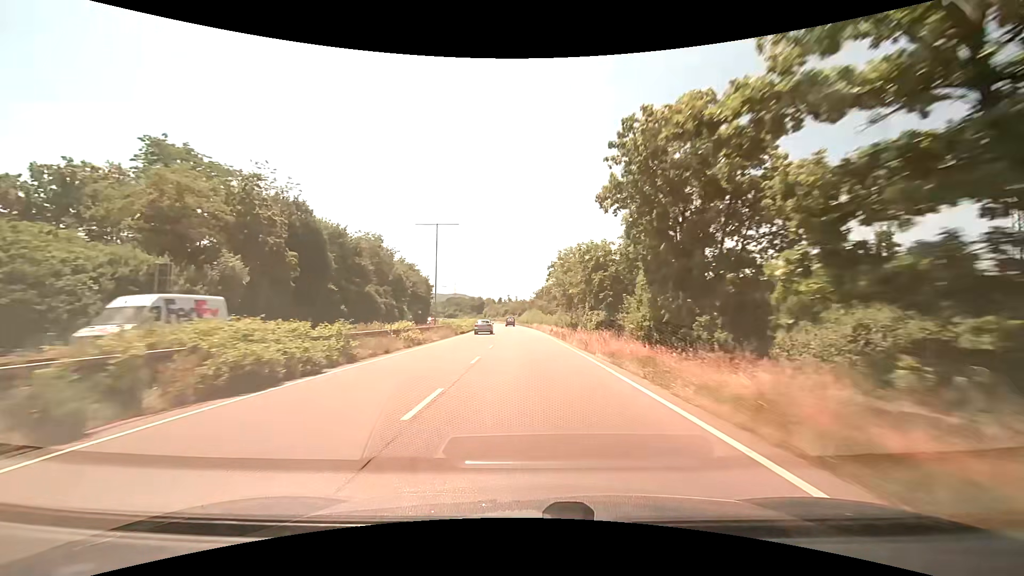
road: trunk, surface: asphalt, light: Day
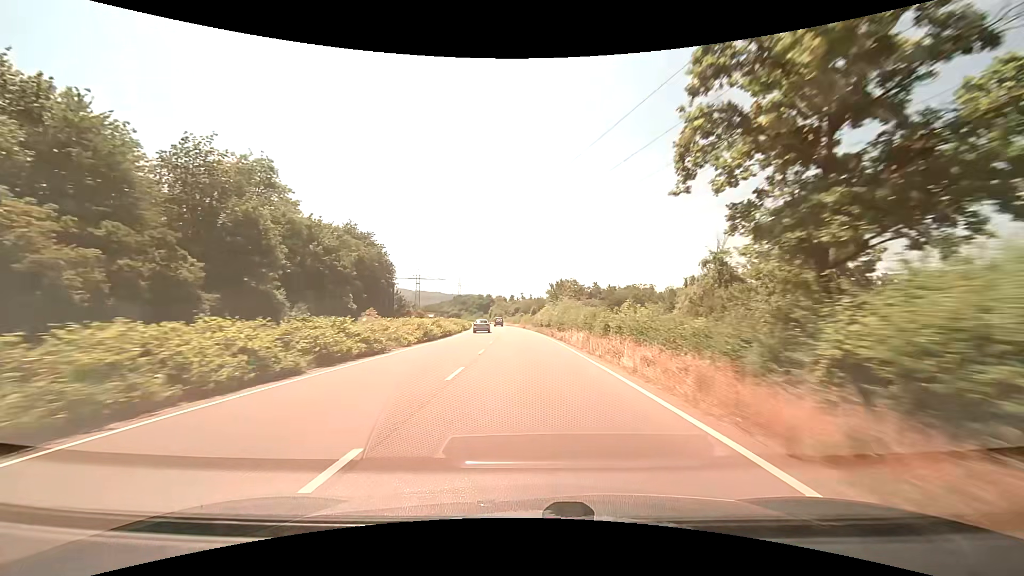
(-0.6, +49.8) m; -2°
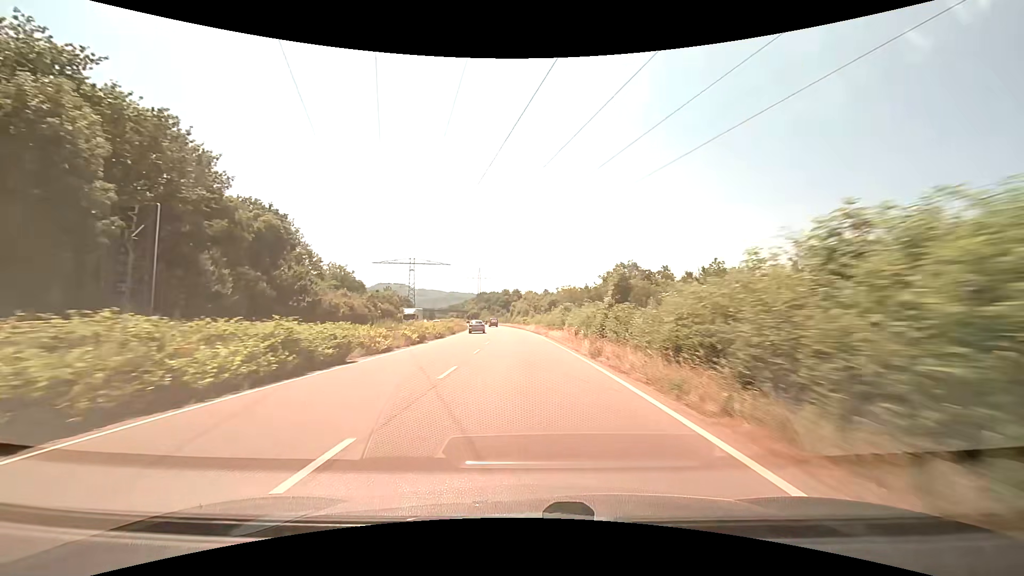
(-1.7, +62.7) m; -4°
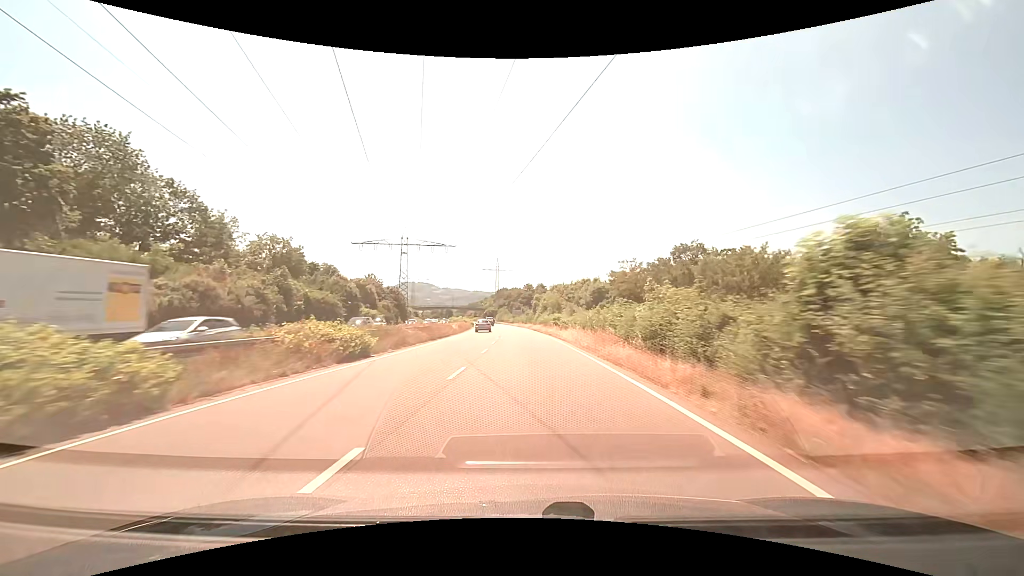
(-1.0, +36.6) m; -3°
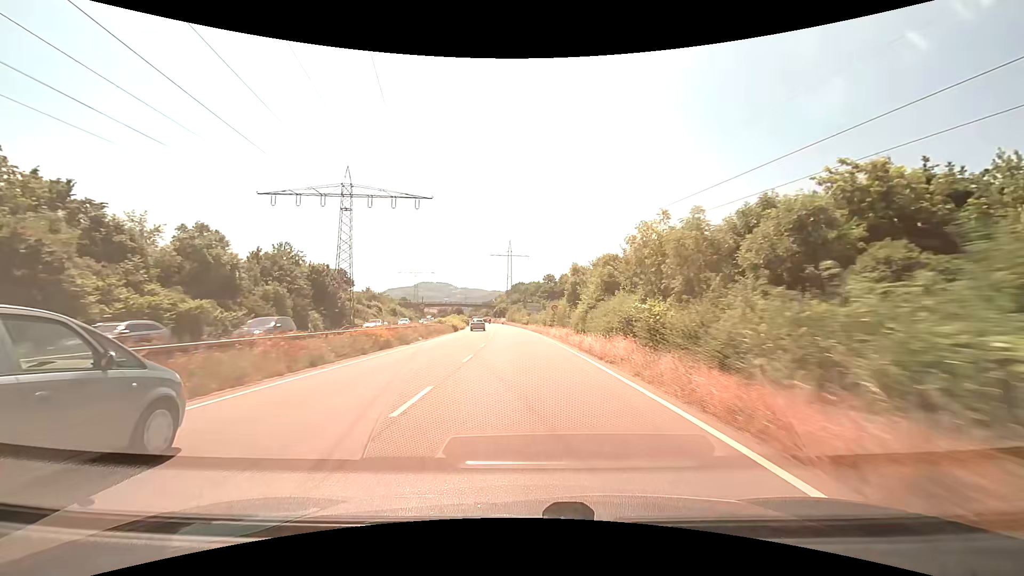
(-0.8, +46.3) m; -2°
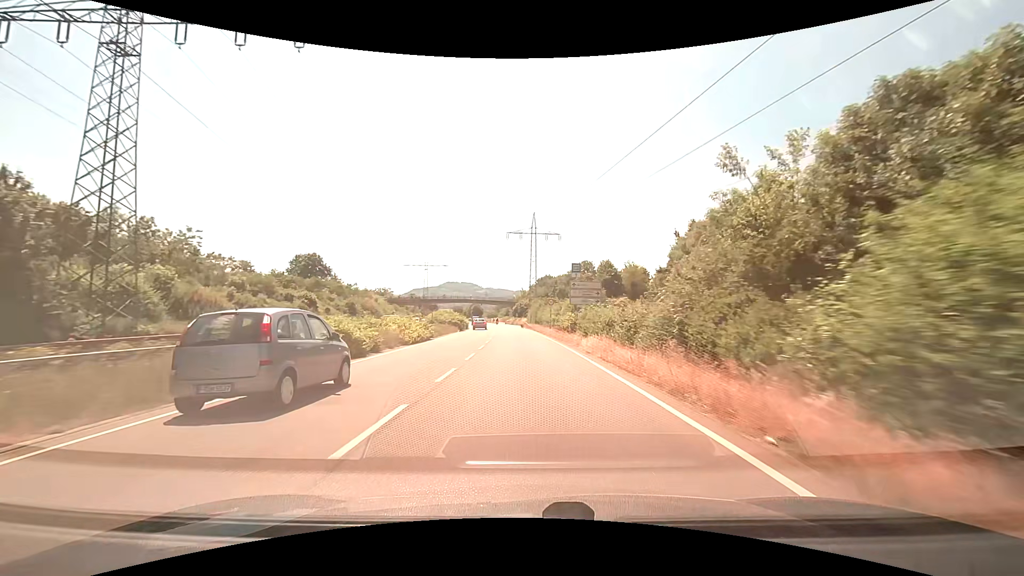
(-1.1, +42.7) m; -3°
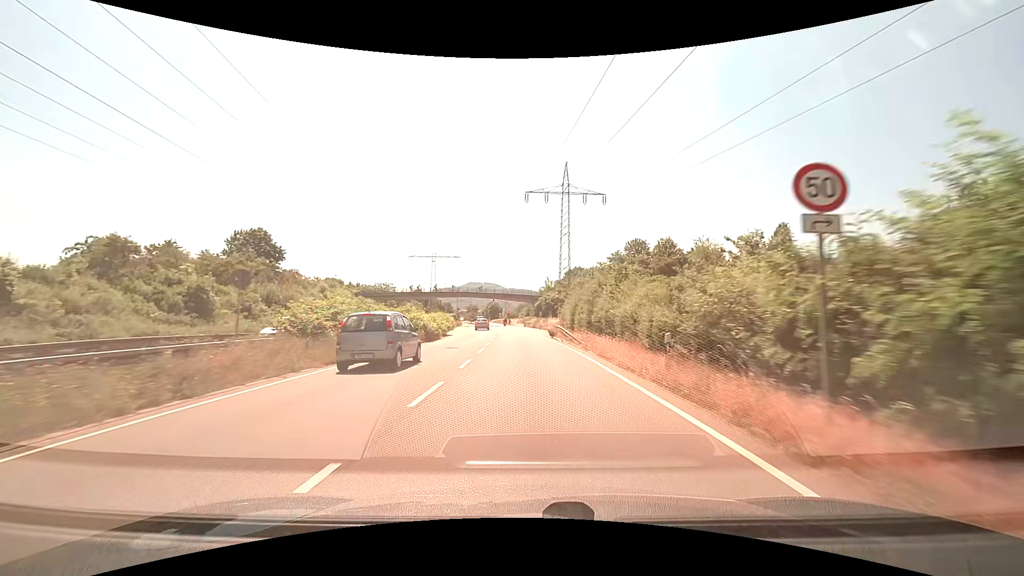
(-0.9, +39.2) m; -3°
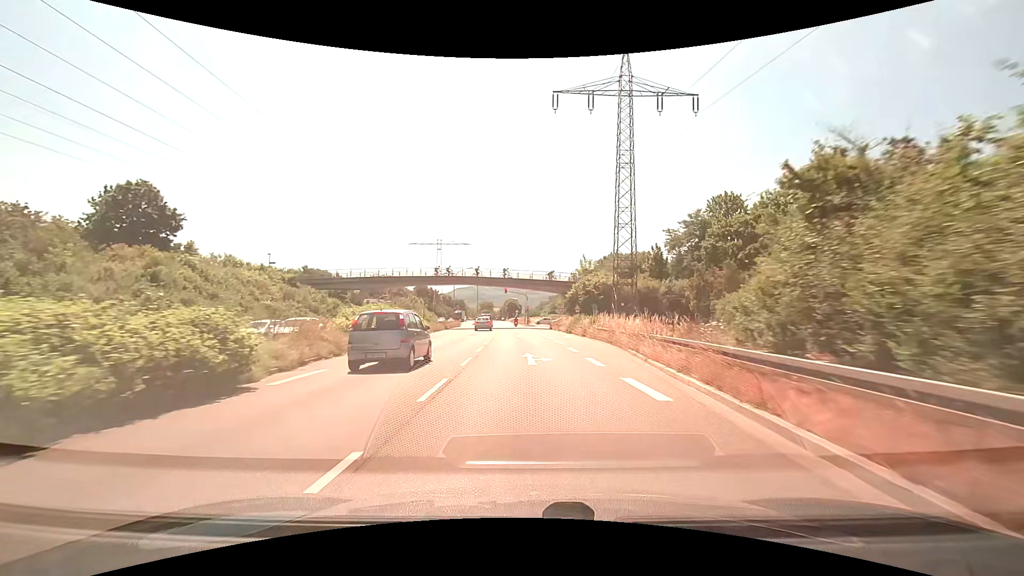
(-0.5, +35.6) m; -2°
(0, +10) (0, +20) (-1, +30) (-1, +40) (-2, +50) (-2, +60) (-2, +70) (-3, +80) (-3, +90) (-4, +100) m
